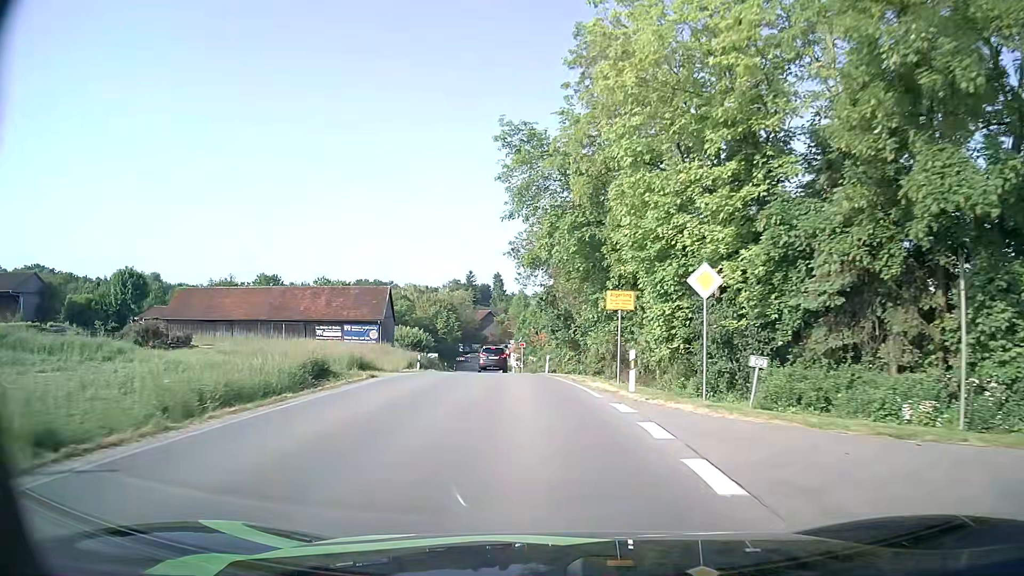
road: secondary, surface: asphalt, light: Day
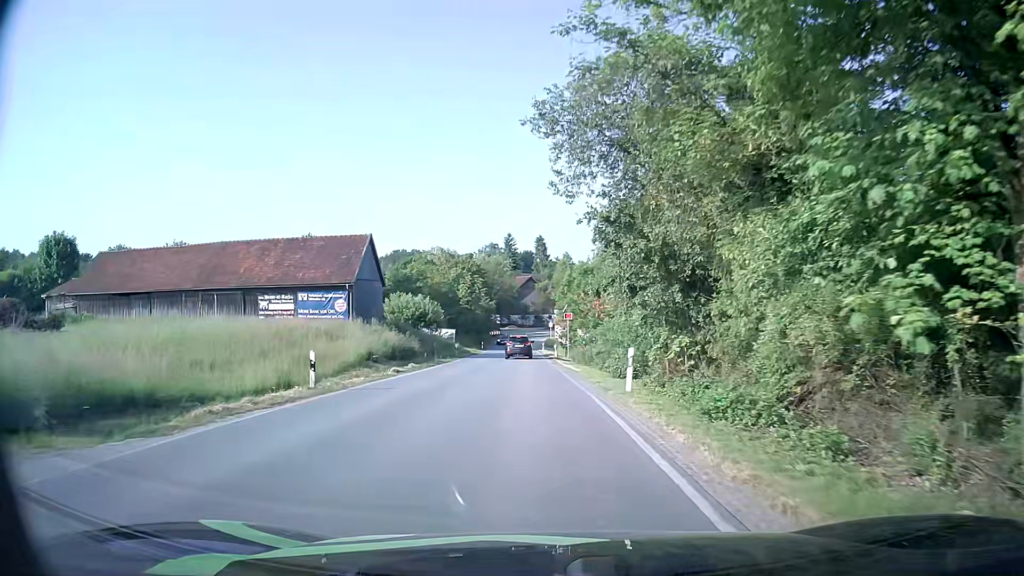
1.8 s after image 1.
(-0.8, +23.0) m; -4°
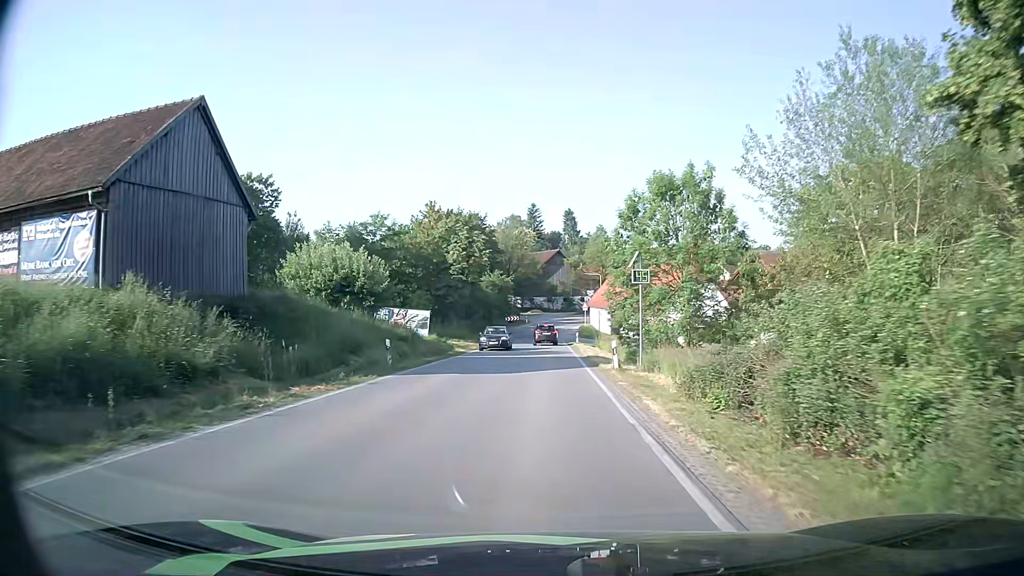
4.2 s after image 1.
(-0.8, +28.8) m; -2°
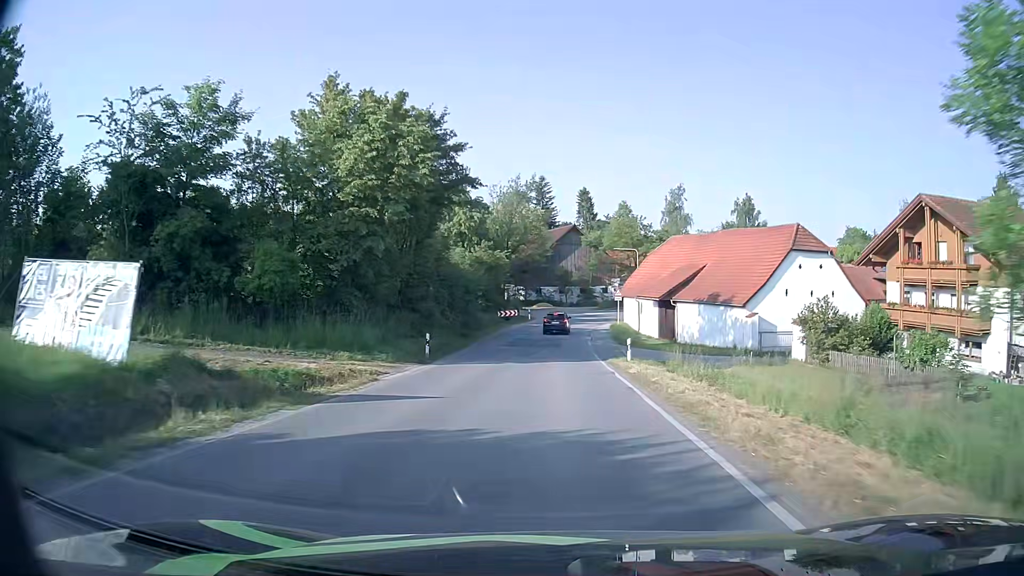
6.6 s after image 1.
(-0.5, +31.2) m; -1°
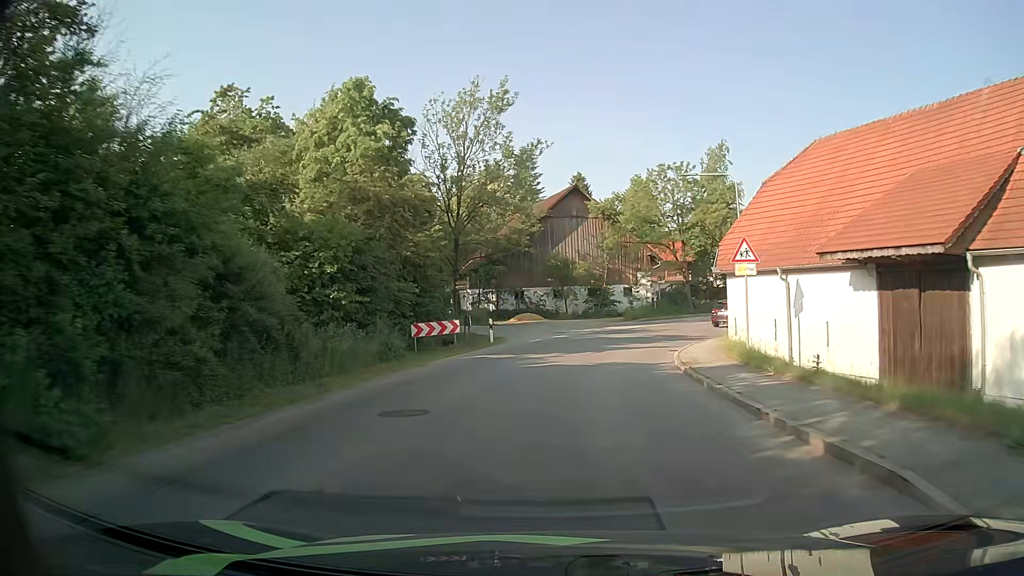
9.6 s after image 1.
(-0.3, +38.8) m; 0°
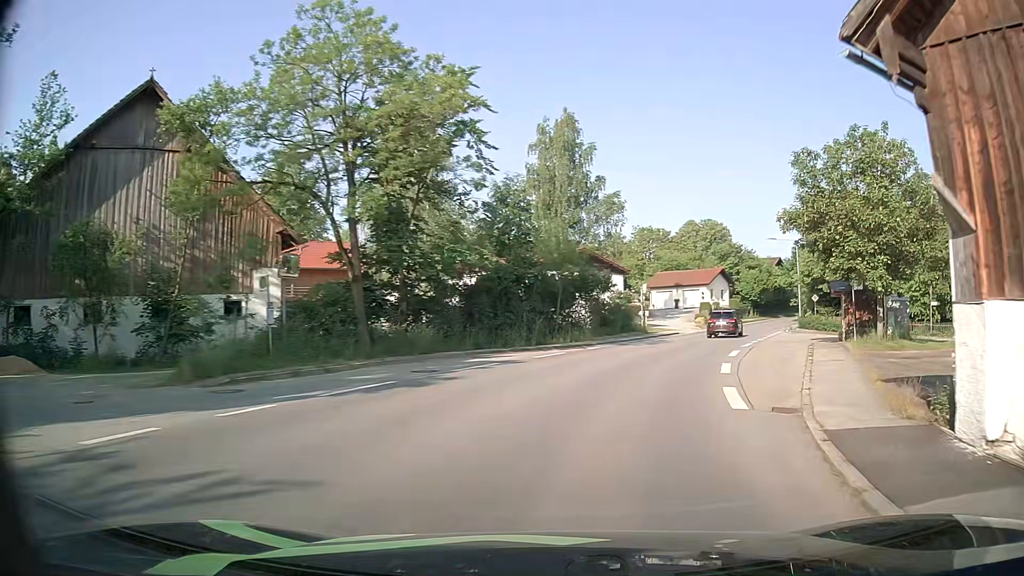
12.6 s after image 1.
(+5.6, +31.9) m; +29°
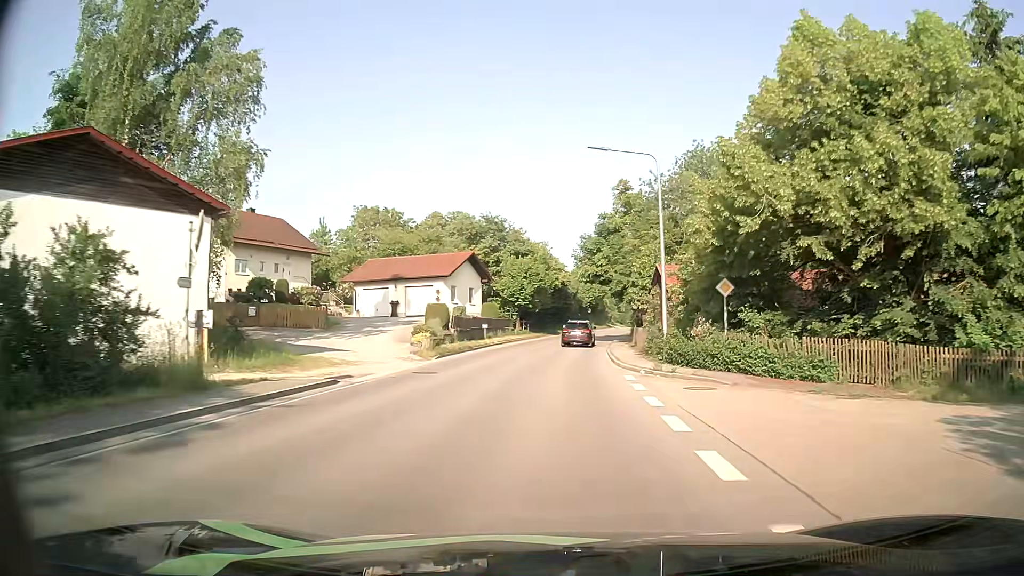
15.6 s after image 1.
(+7.7, +32.3) m; +21°
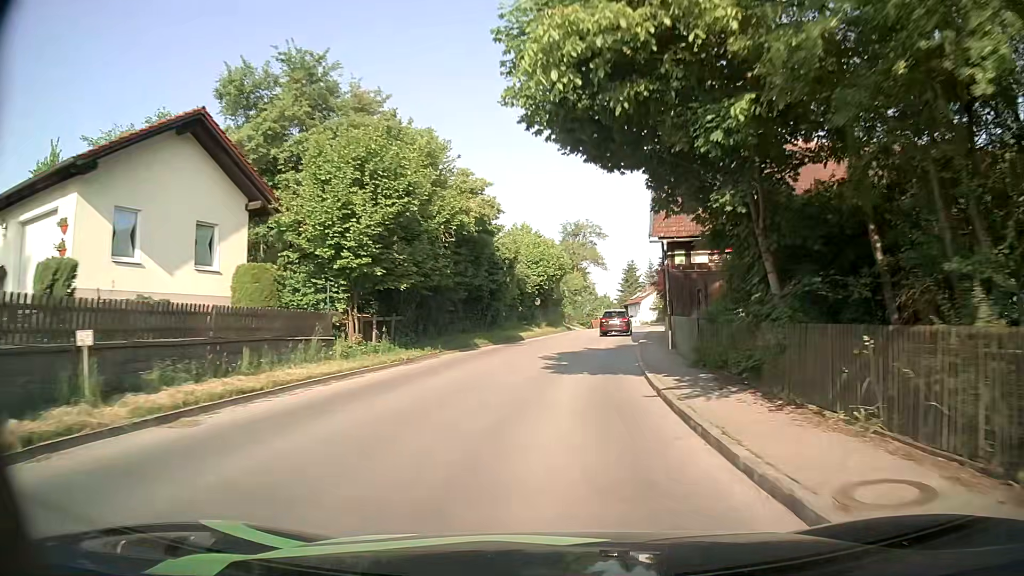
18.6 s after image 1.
(+1.2, +35.9) m; +5°
(0, +10) (+1, +20) (+2, +30) (+4, +40) (+6, +50) (+7, +59) (+9, +69) (+10, +79) (+11, +89) (+12, +99) m
